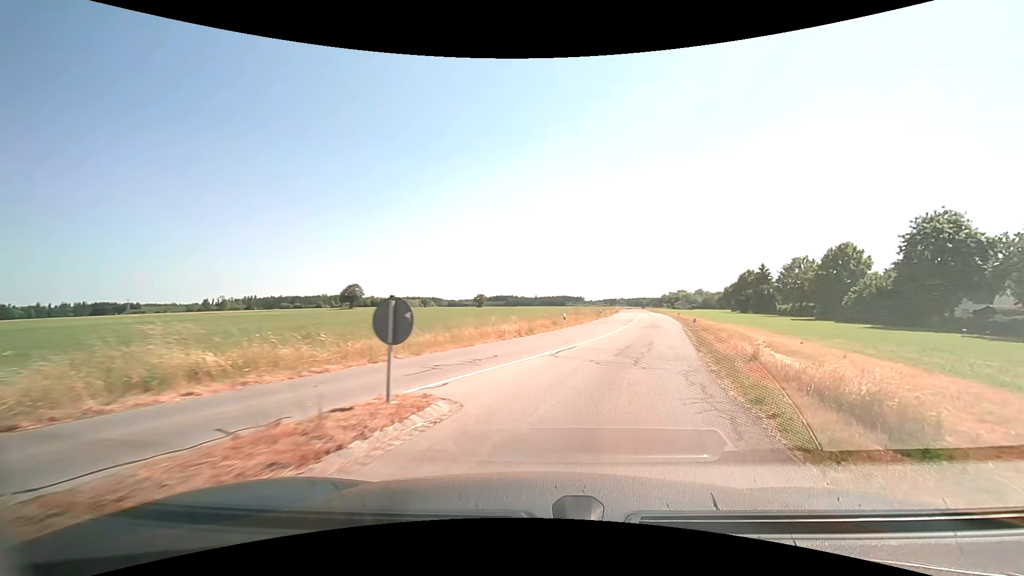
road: tertiary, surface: asphalt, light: Day
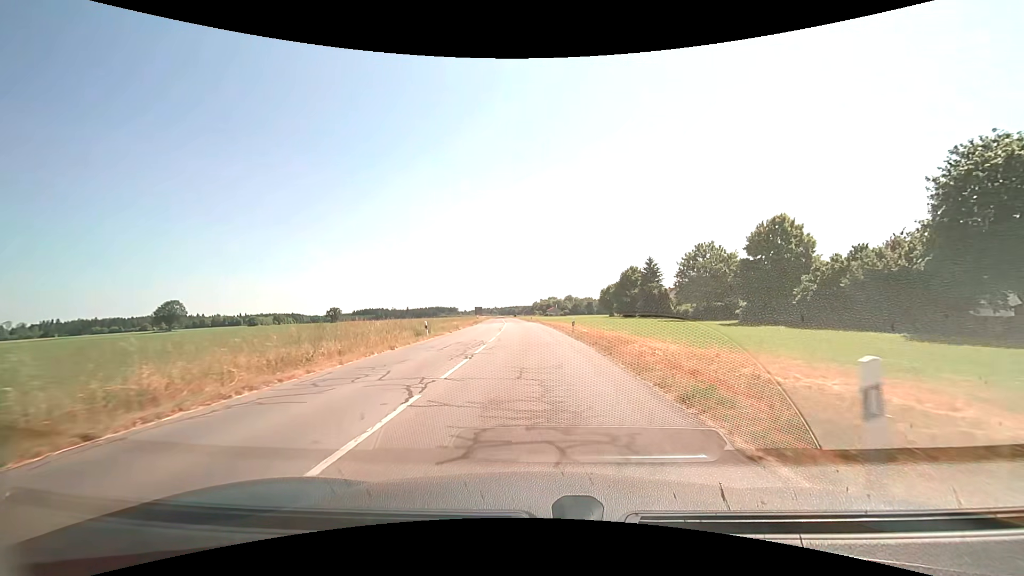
(+6.5, +31.1) m; +14°
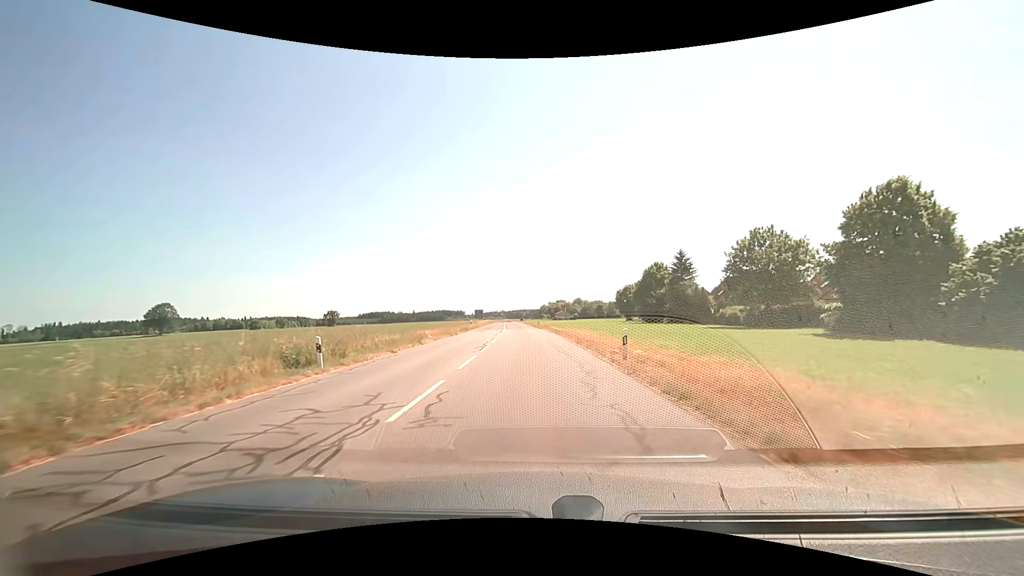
(-0.1, +16.2) m; -1°
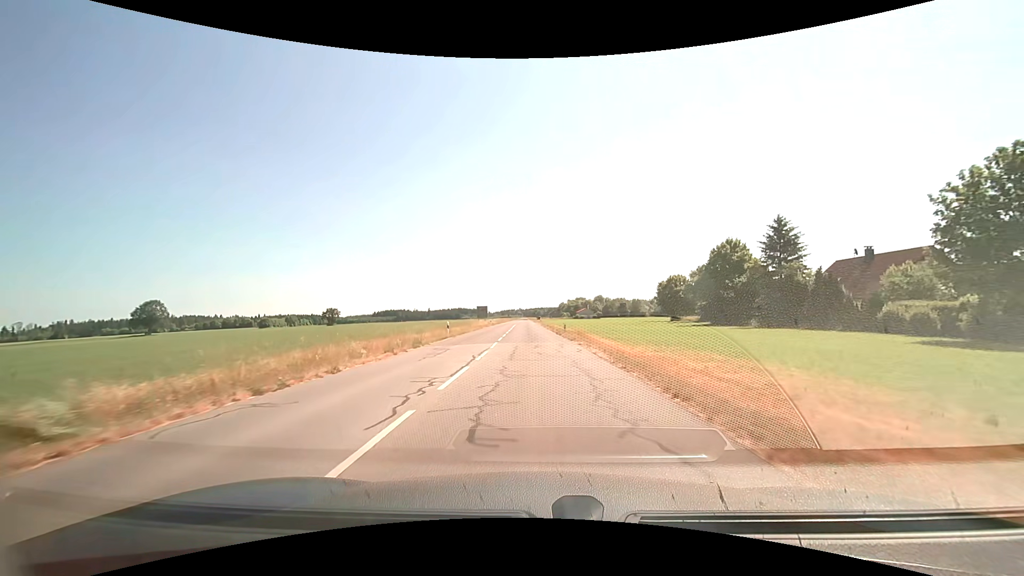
(-0.5, +27.8) m; -2°
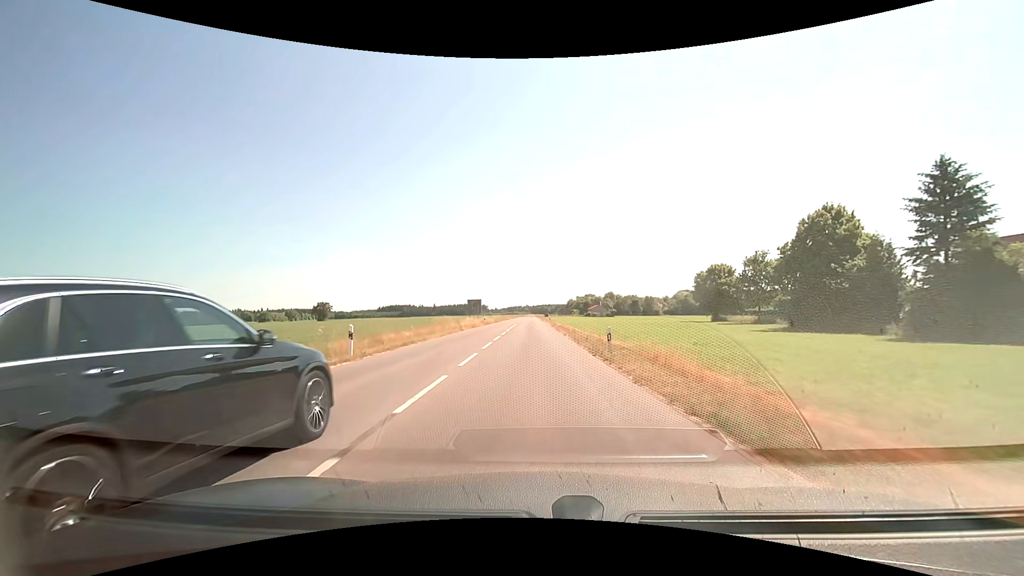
(-0.1, +20.8) m; -1°
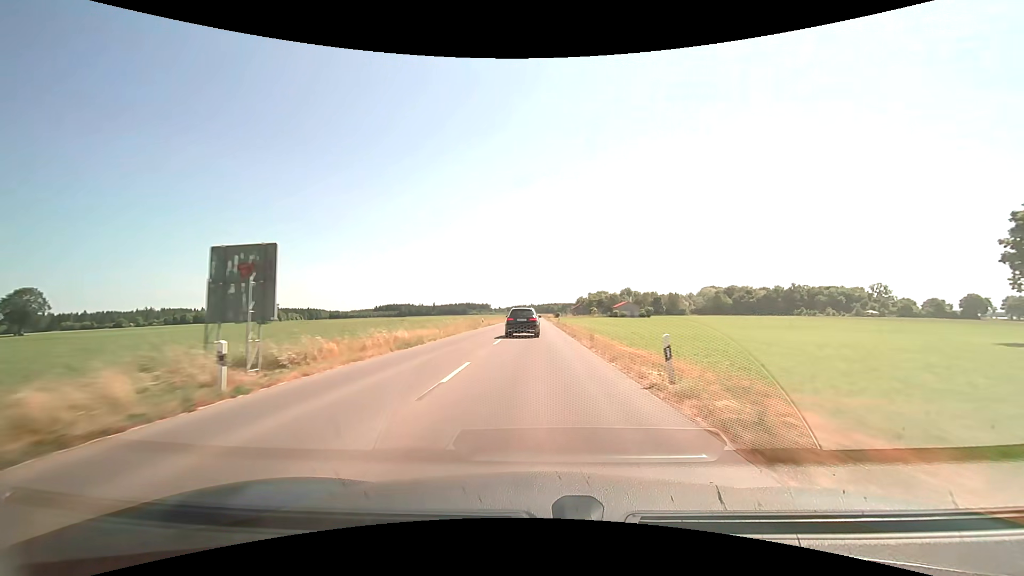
(-0.4, +57.9) m; 0°
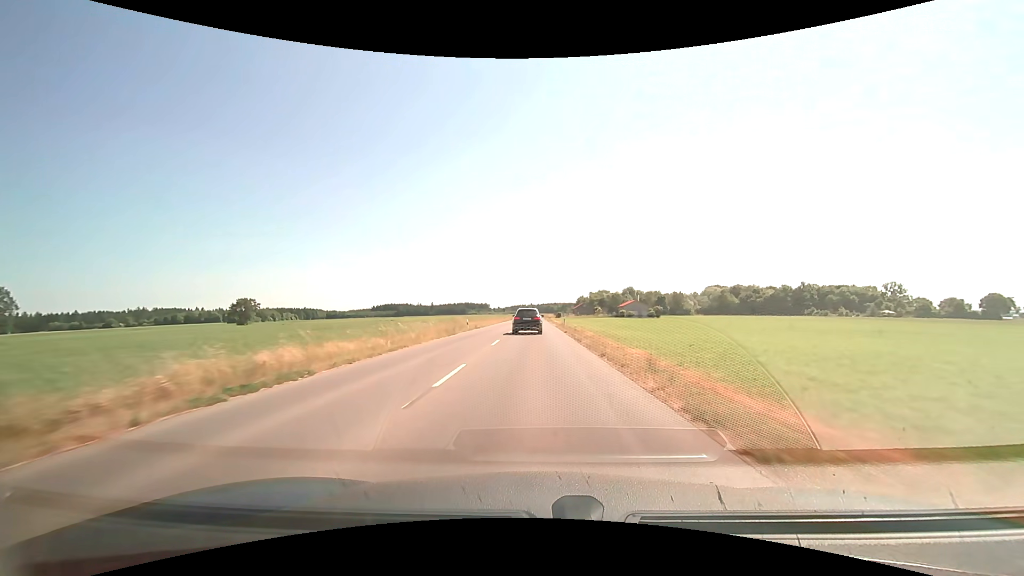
(0.0, +12.6) m; 0°
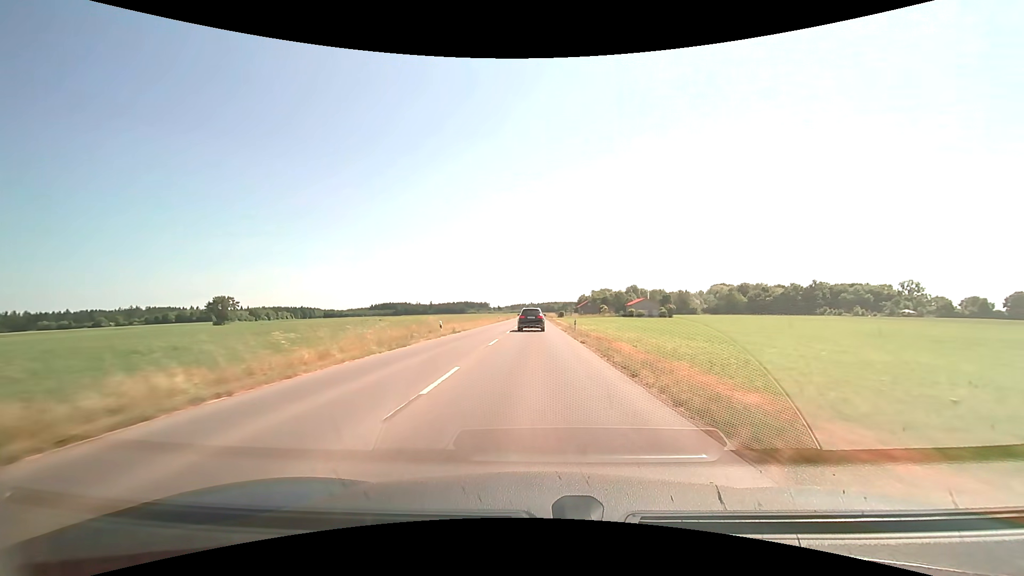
(0.0, +13.0) m; 0°
(0, +10) (0, +20) (0, +30) (0, +40) (0, +50) (0, +60) (0, +70) (0, +80) (0, +90) (0, +100) m
